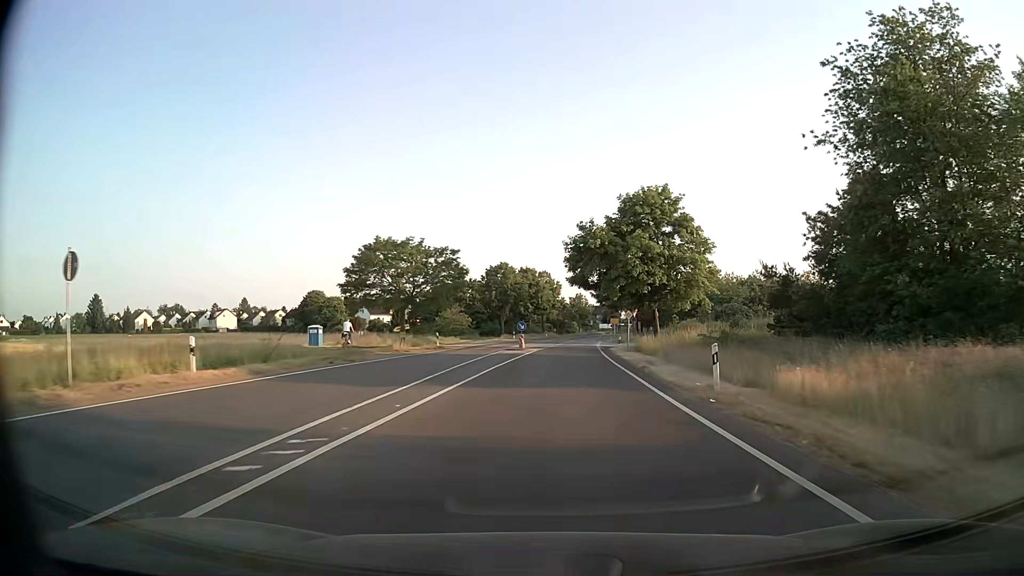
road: secondary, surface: asphalt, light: Day
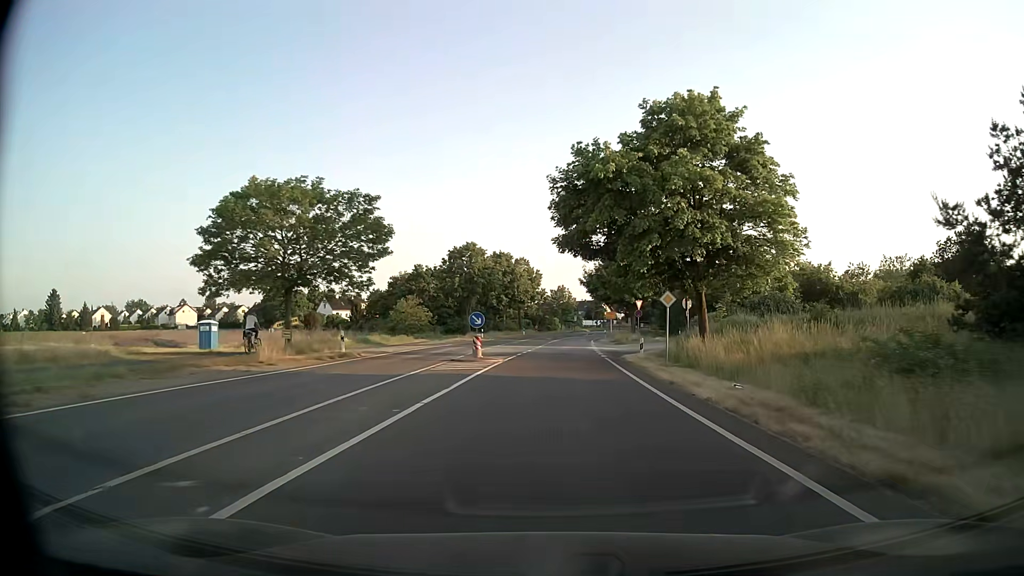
(+0.3, +18.4) m; +2°
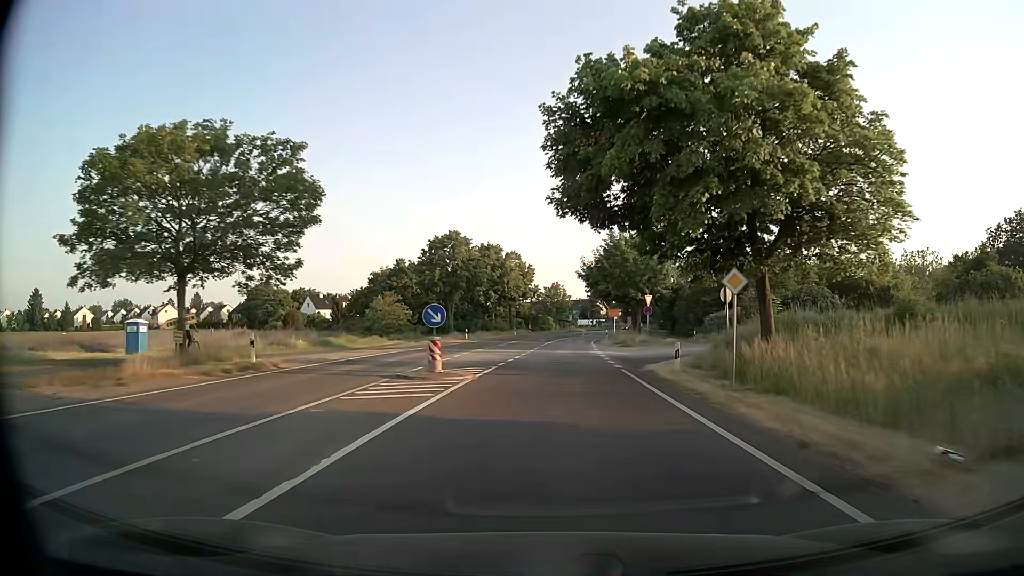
(+0.1, +8.7) m; +1°
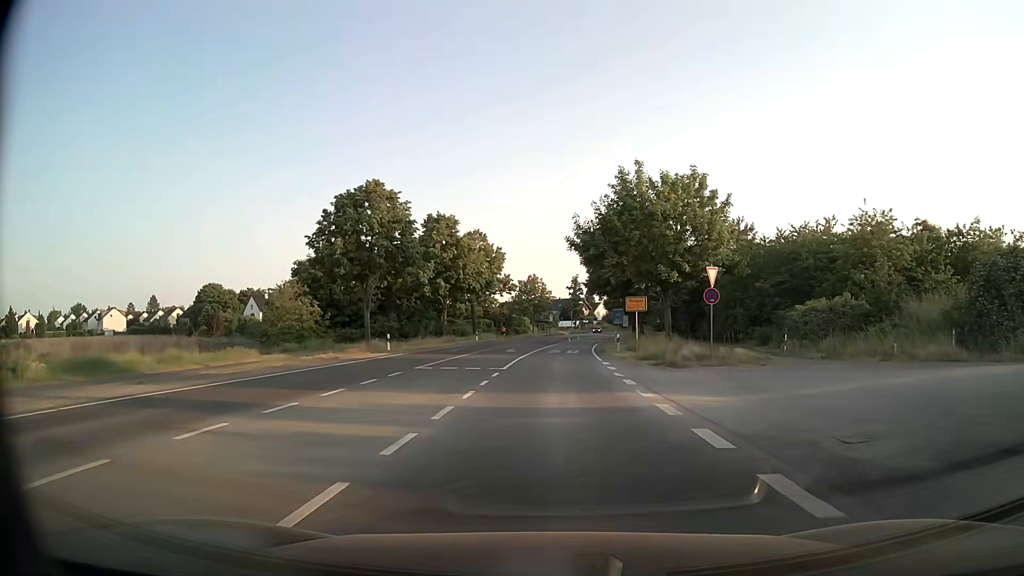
(+0.4, +24.0) m; +2°
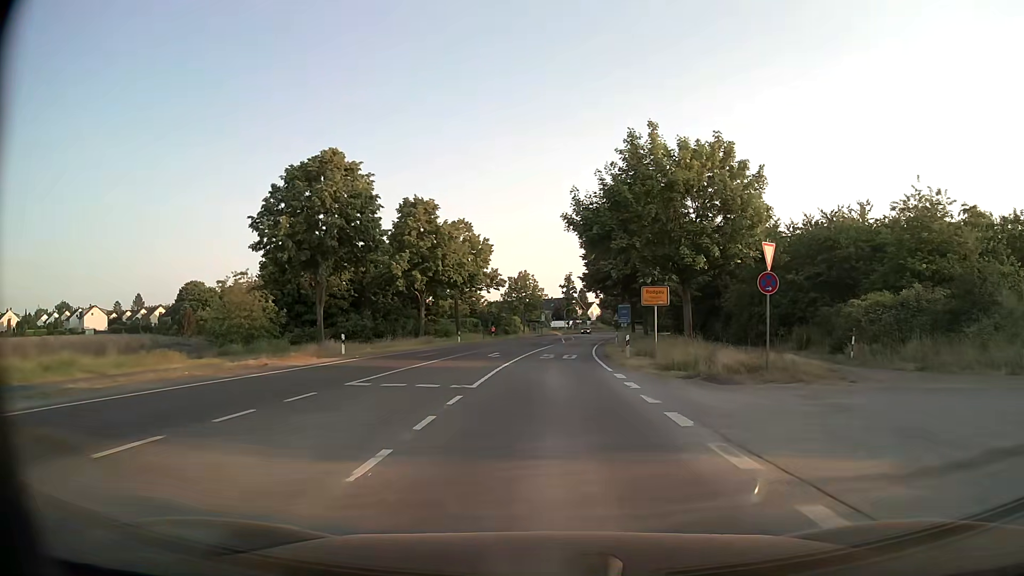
(0.0, +7.5) m; +1°
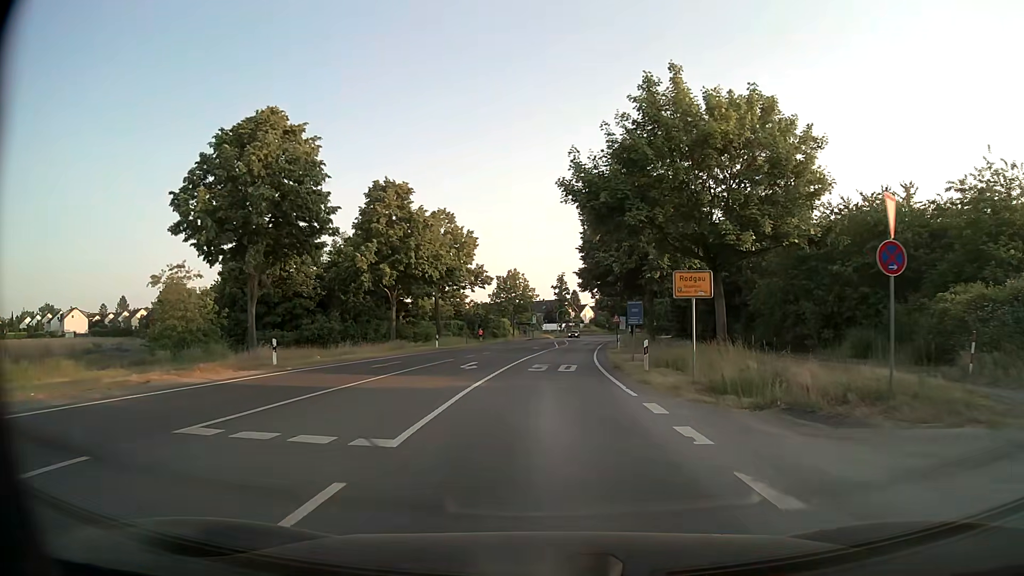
(+0.1, +7.4) m; +1°
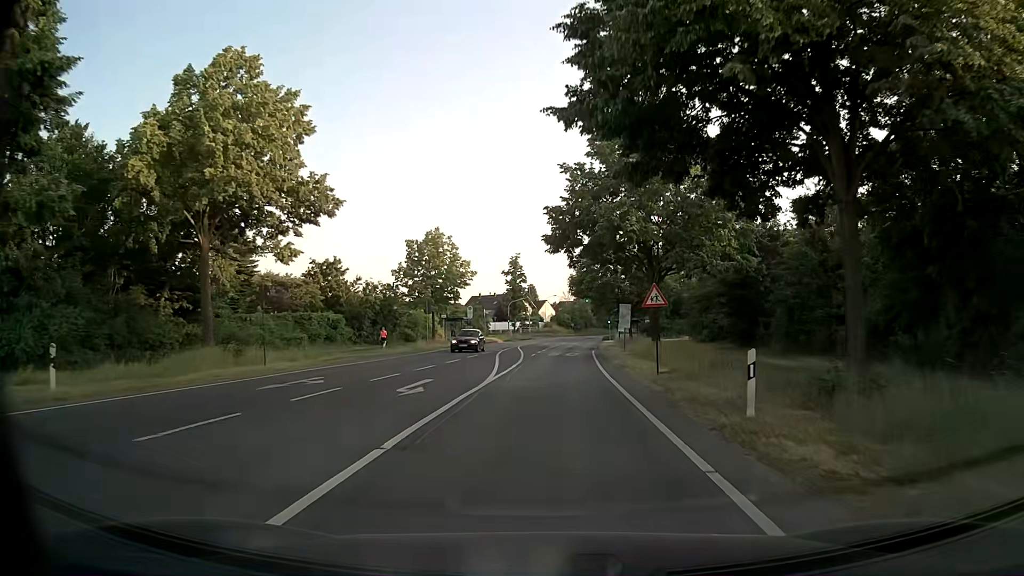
(+1.3, +37.3) m; +4°
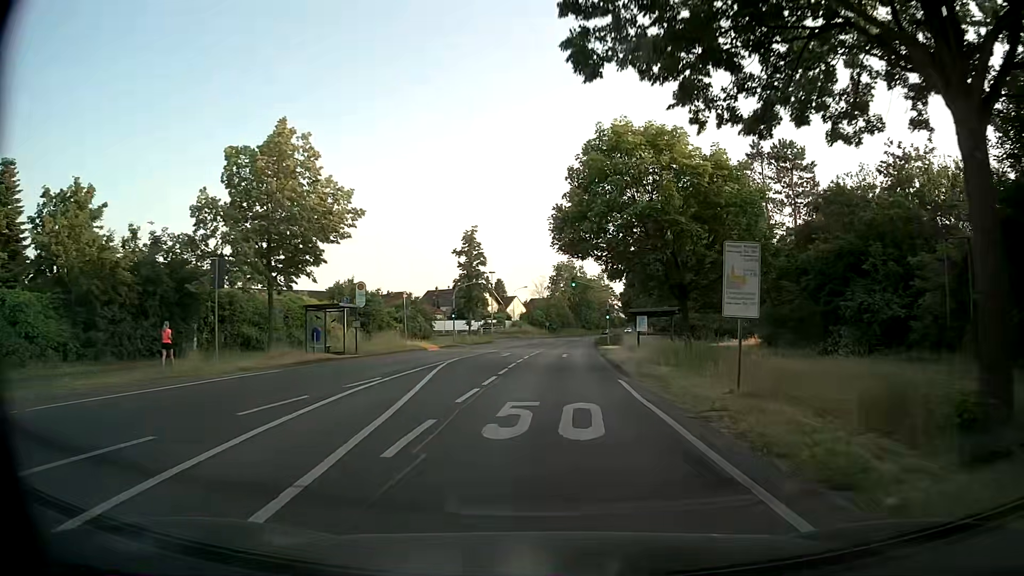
(+0.7, +30.2) m; +3°
(0, +10) (0, +20) (+1, +30) (+1, +40) (+2, +50) (+2, +60) (+3, +70) (+4, +80) (+5, +90) (+6, +100) m
